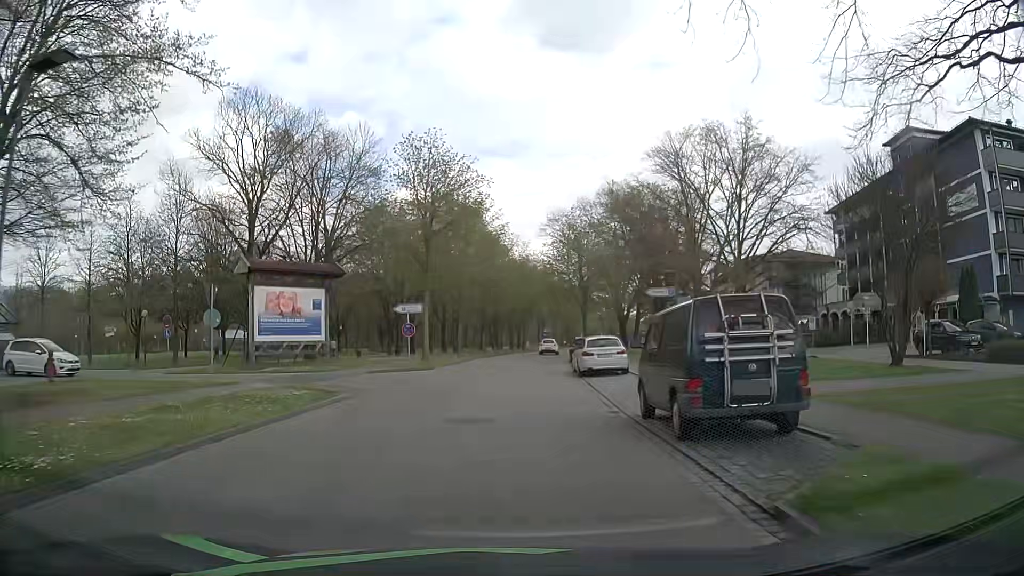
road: residential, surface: asphalt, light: Day
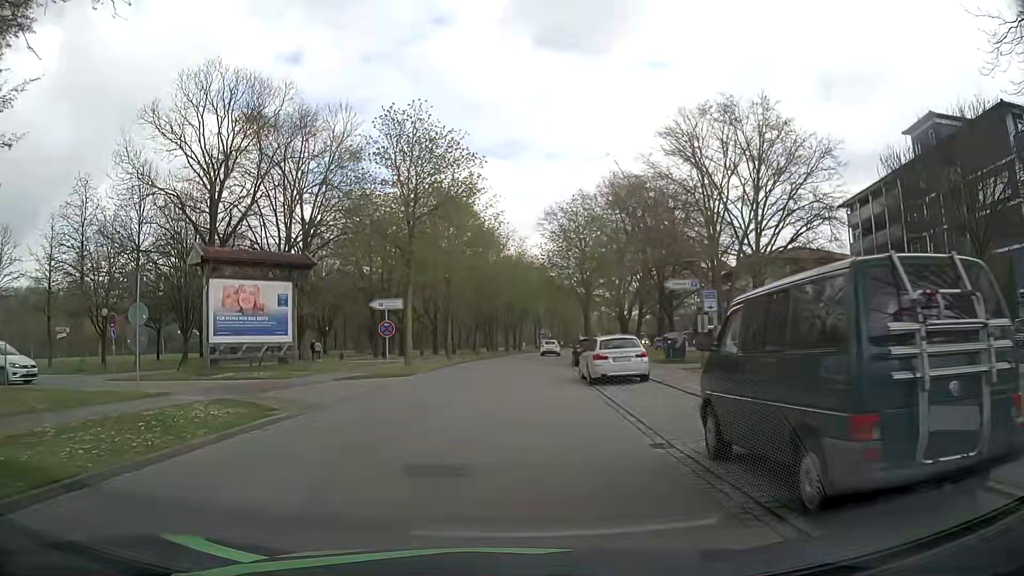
(-0.1, +4.4) m; 0°
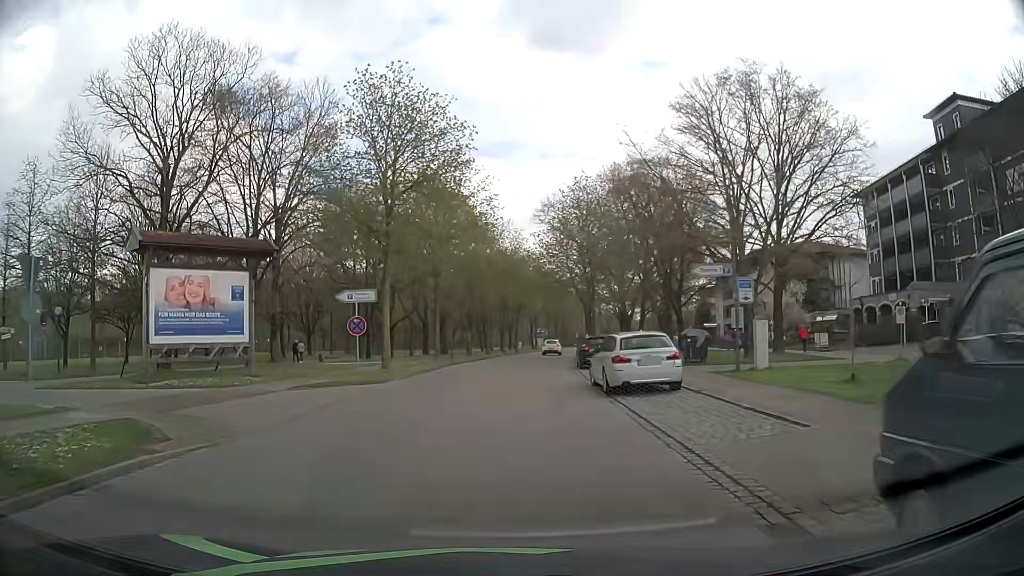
(0.0, +4.4) m; +1°
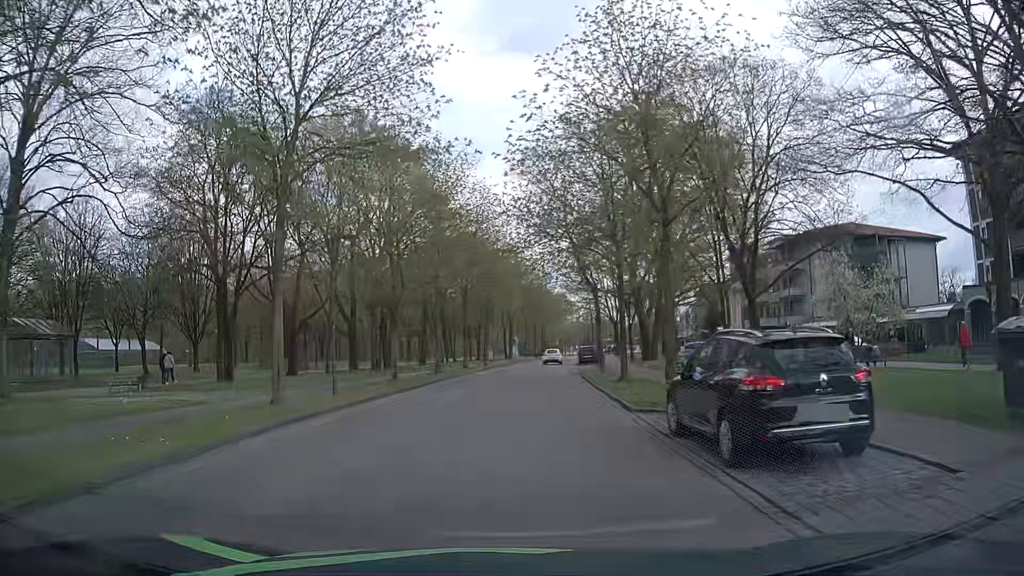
(+0.3, +21.9) m; +2°
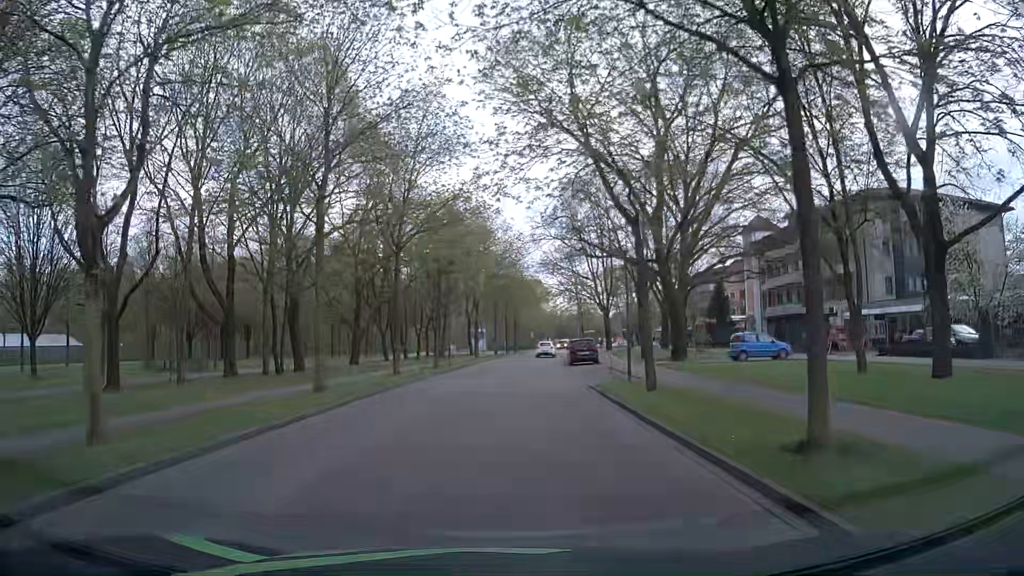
(+0.5, +17.4) m; +4°
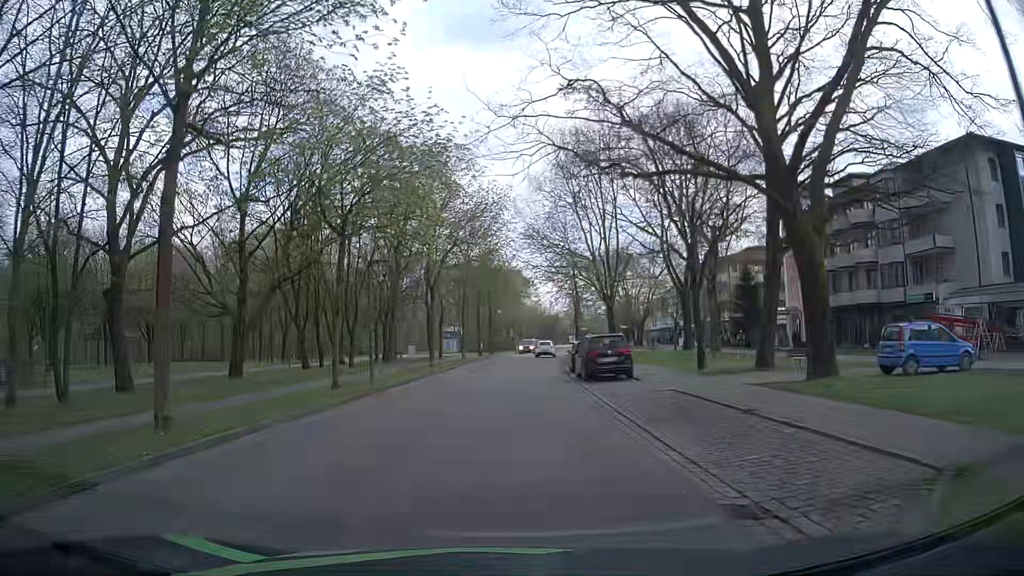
(+0.2, +17.8) m; +1°
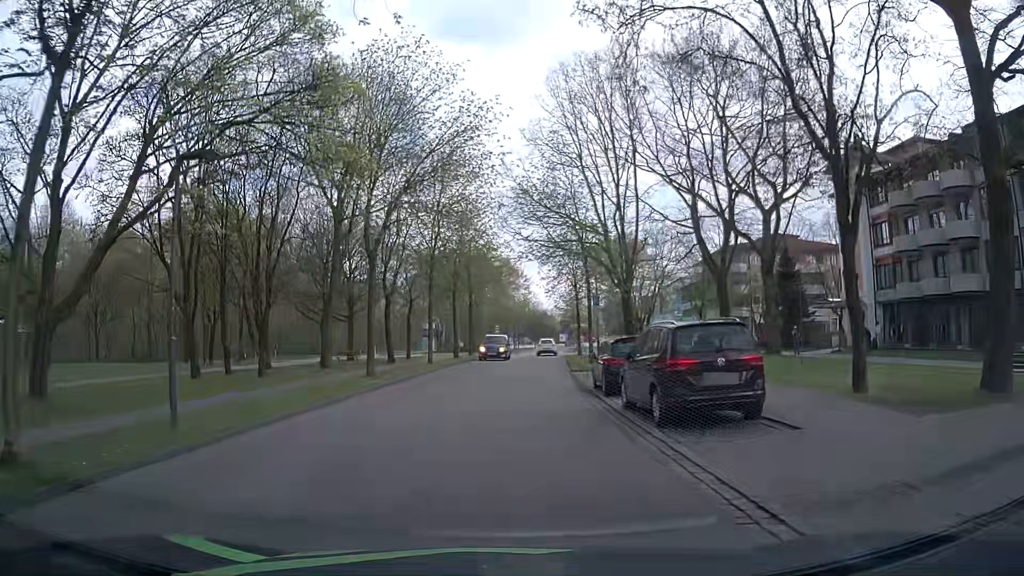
(+0.4, +13.5) m; +2°
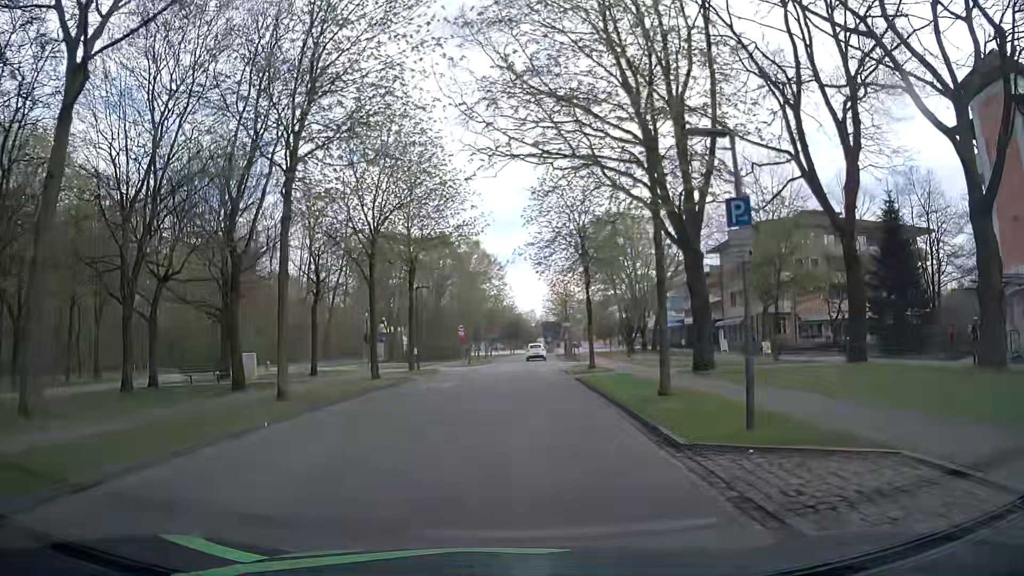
(+0.2, +20.6) m; +2°
(0, +10) (0, +20) (+1, +30) (+1, +40) (+1, +50) (+2, +60) (+3, +70) (+4, +80) (+8, +89) (+12, +98) m
